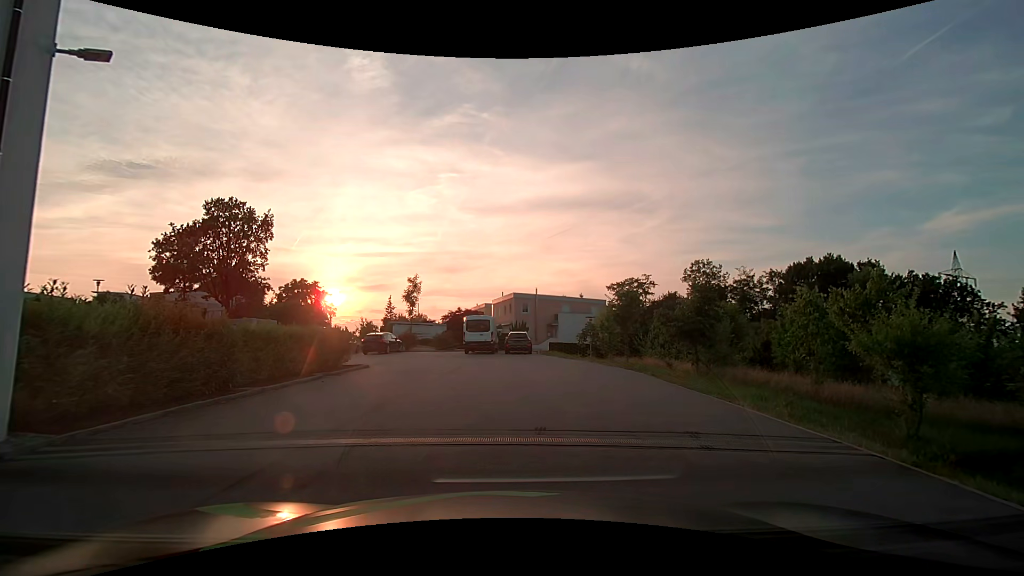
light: Day
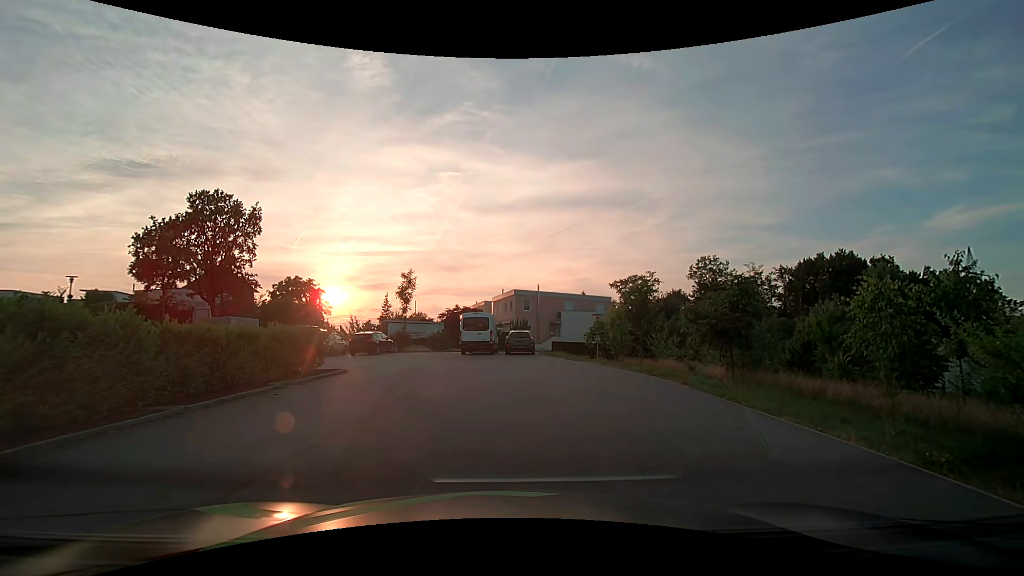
(-0.1, +2.9) m; -2°
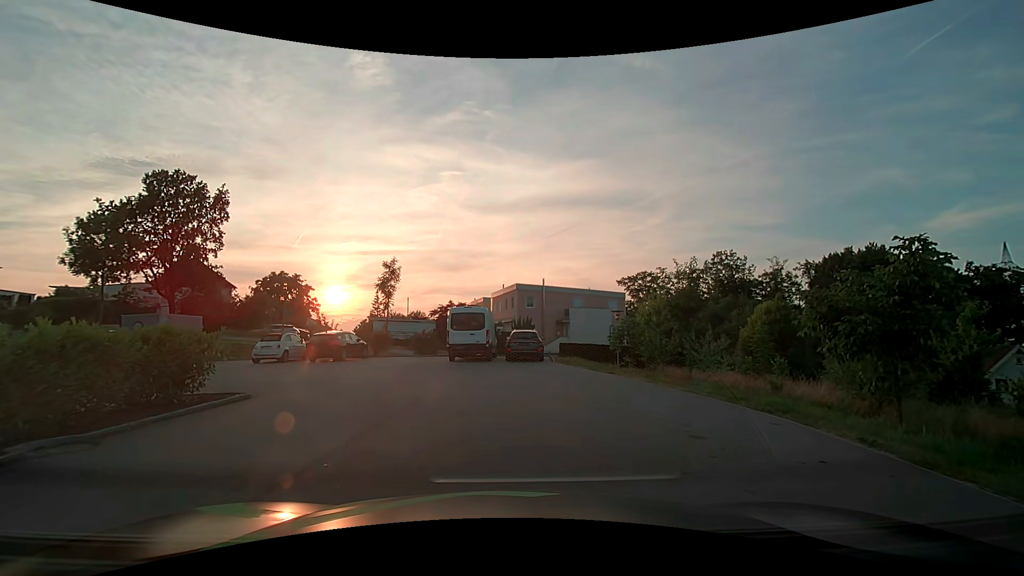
(0.0, +6.8) m; +1°
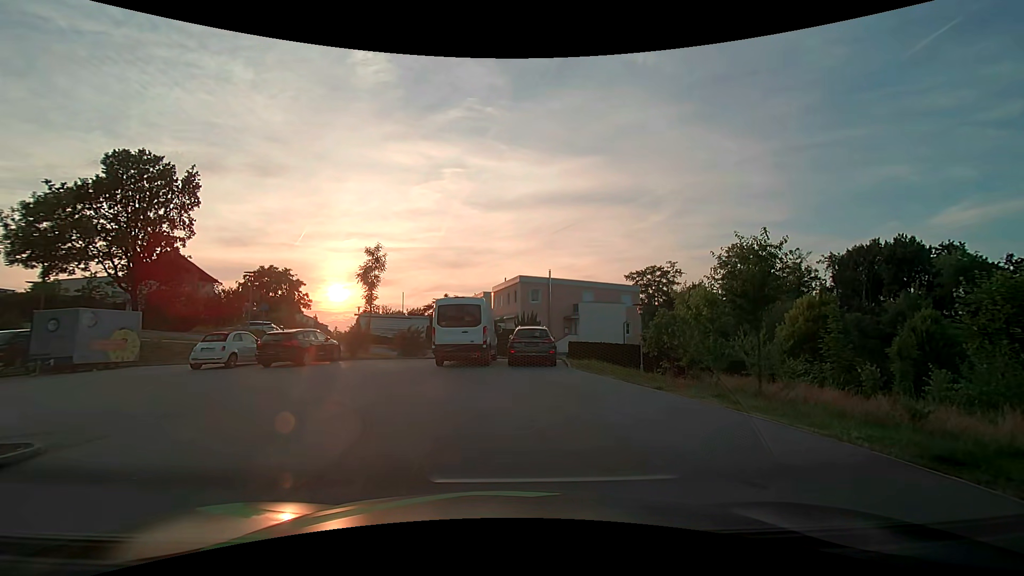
(-0.1, +5.1) m; -2°
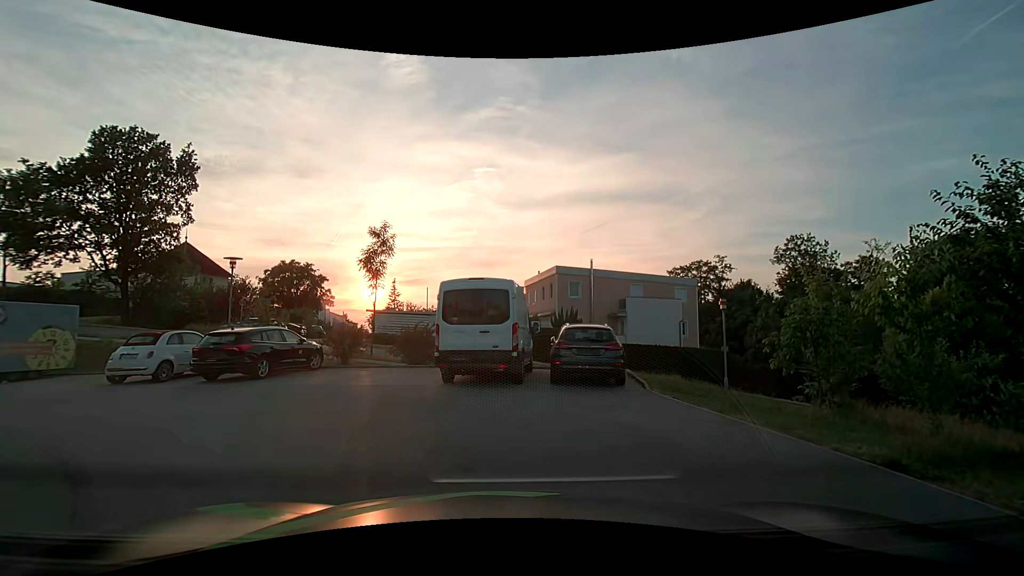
(-0.1, +6.4) m; -4°
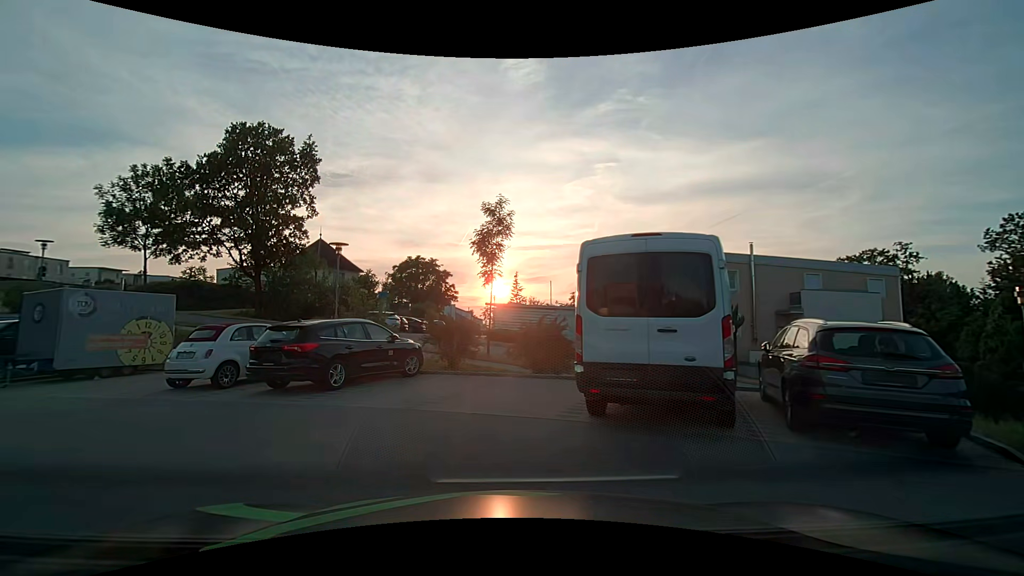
(-0.4, +5.1) m; -12°
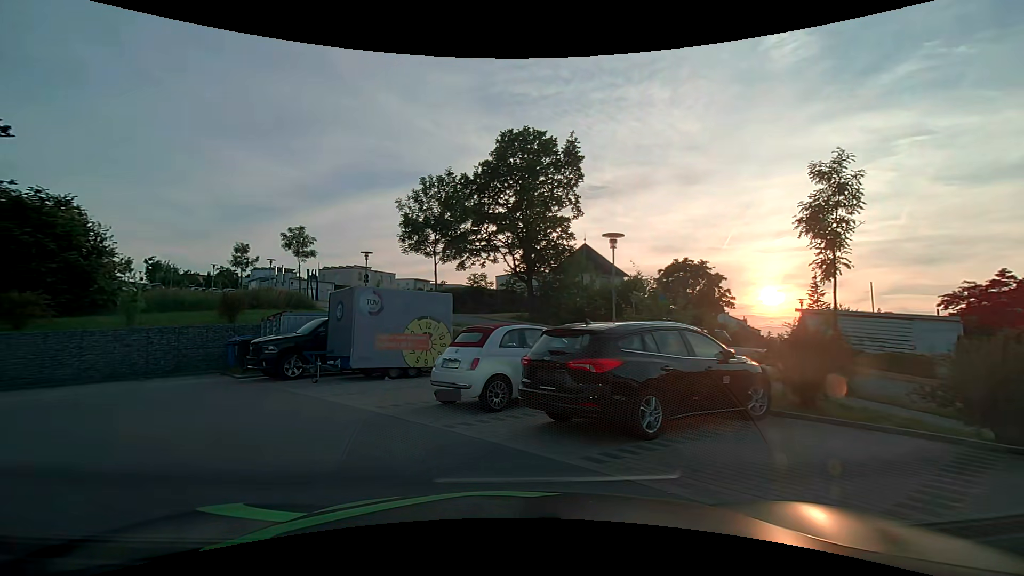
(-1.1, +4.4) m; -30°
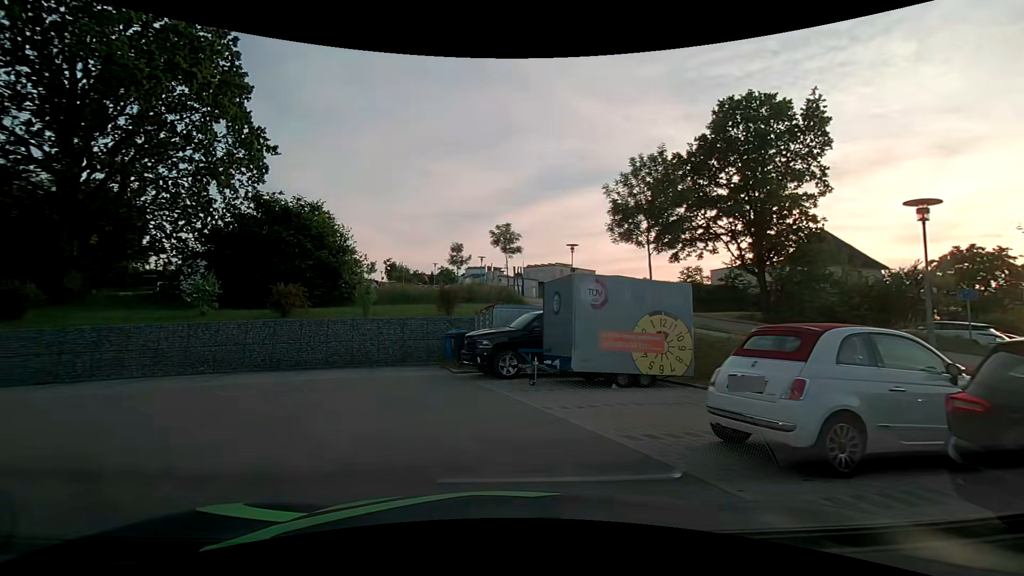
(-0.6, +3.0) m; -21°
